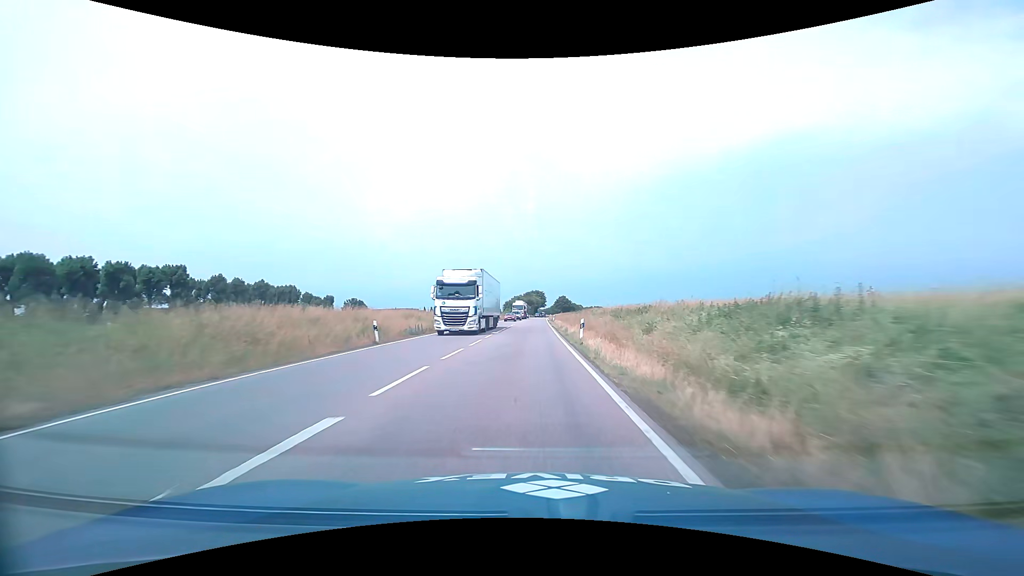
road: primary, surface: asphalt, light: Day
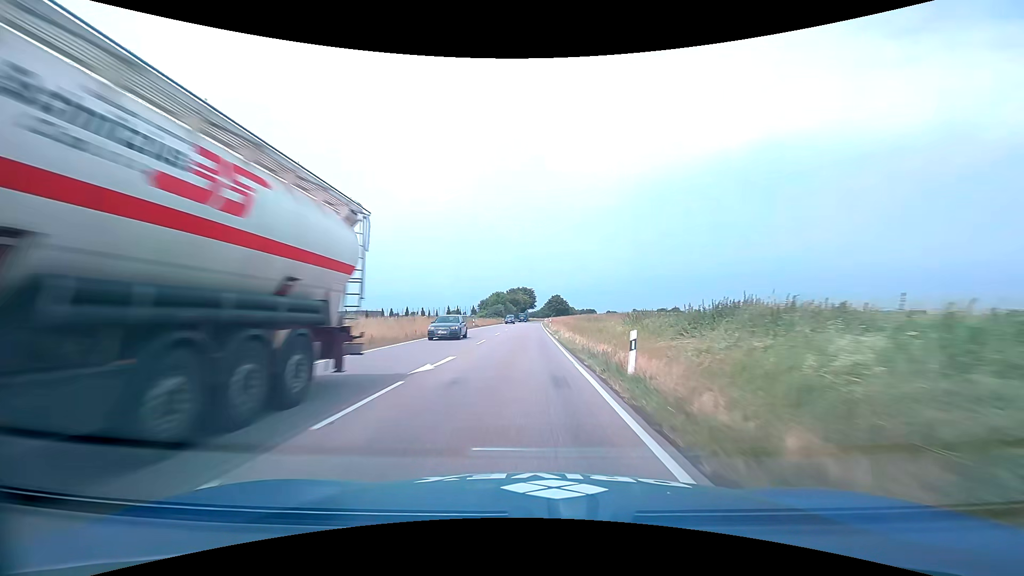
(+0.5, +62.2) m; +1°
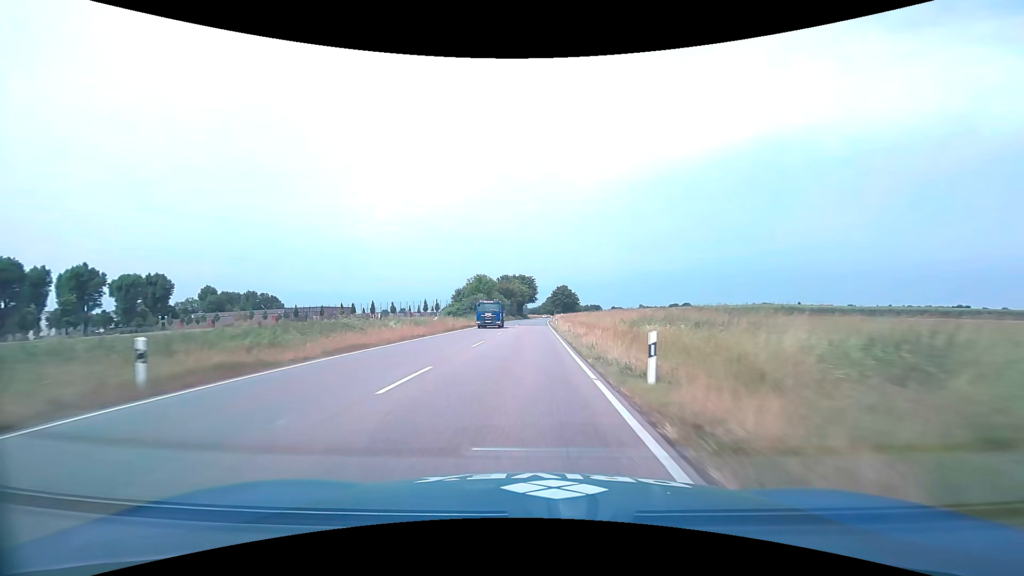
(+0.1, +51.9) m; 0°
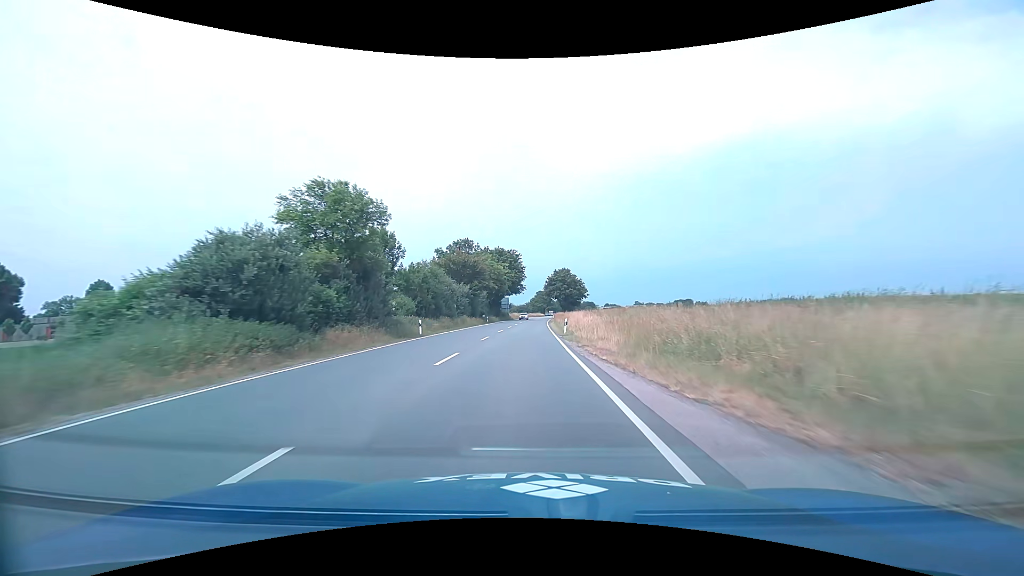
(+0.7, +67.3) m; +1°
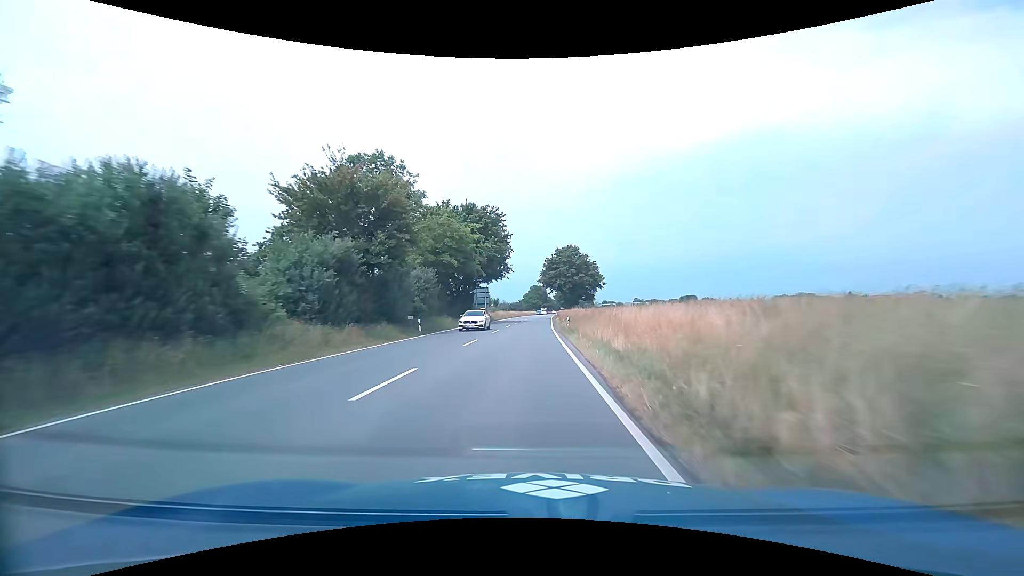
(+0.4, +41.2) m; +1°
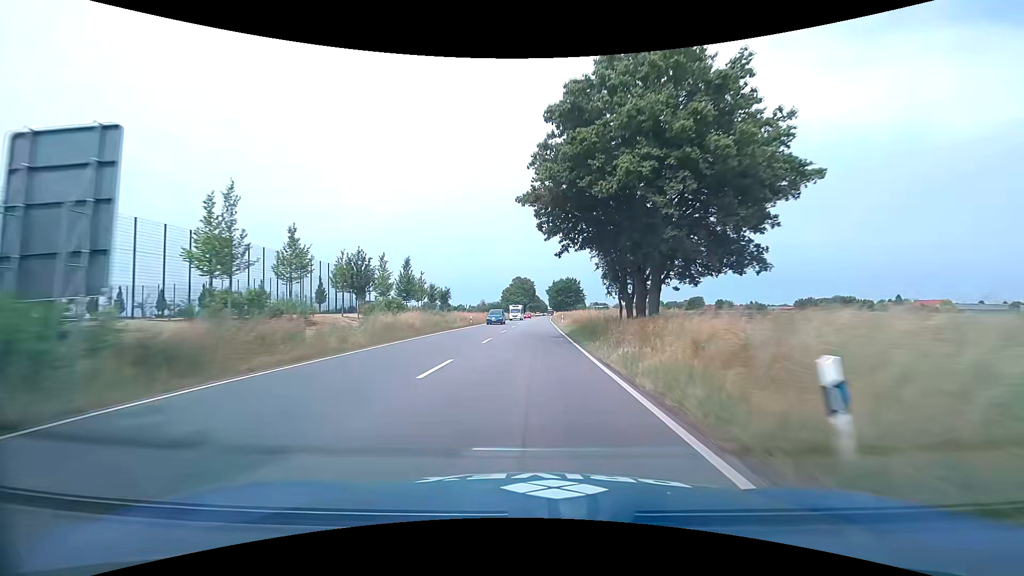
(+0.7, +69.5) m; +1°
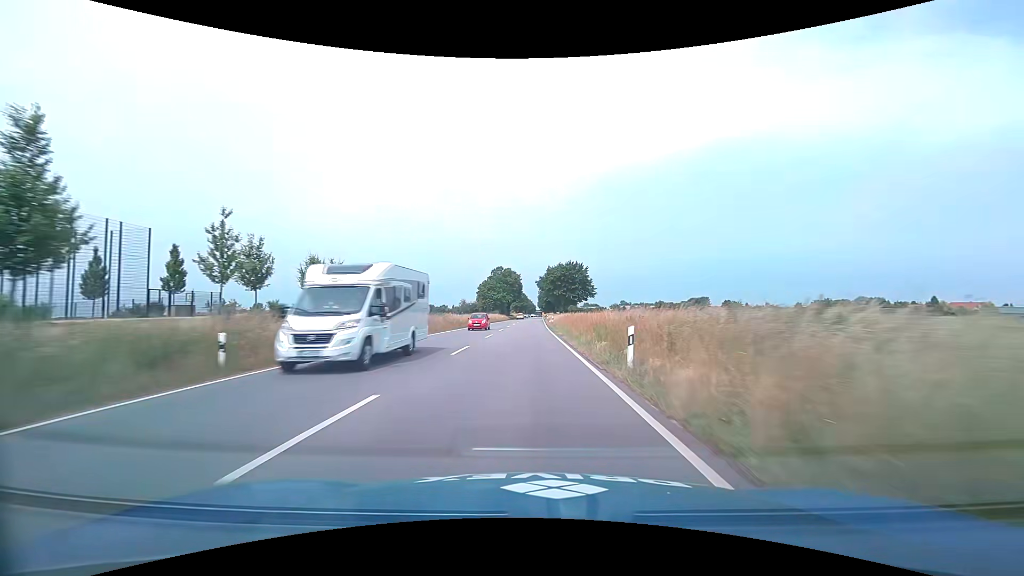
(+0.5, +42.0) m; +2°
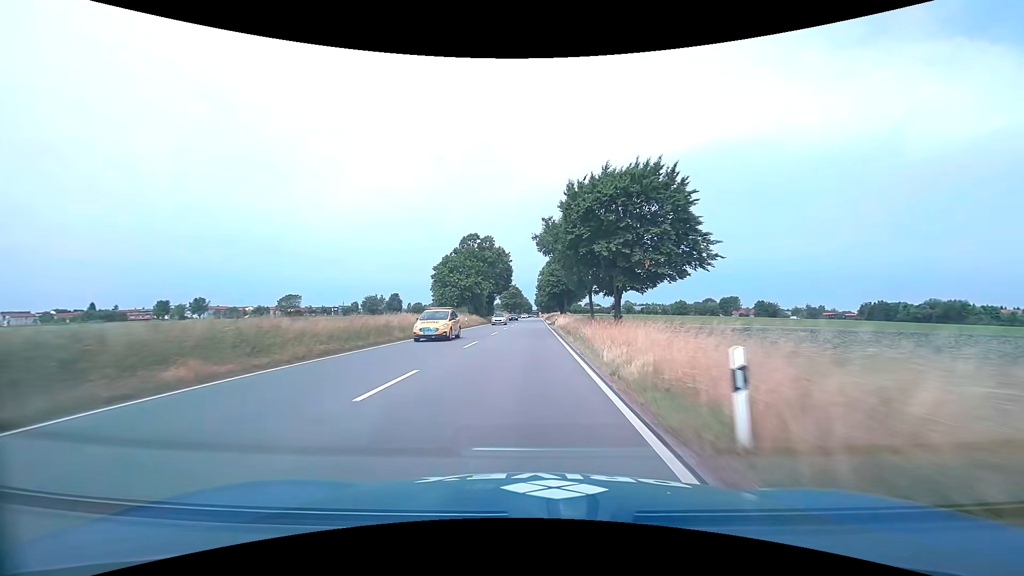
(+0.3, +56.3) m; 0°
